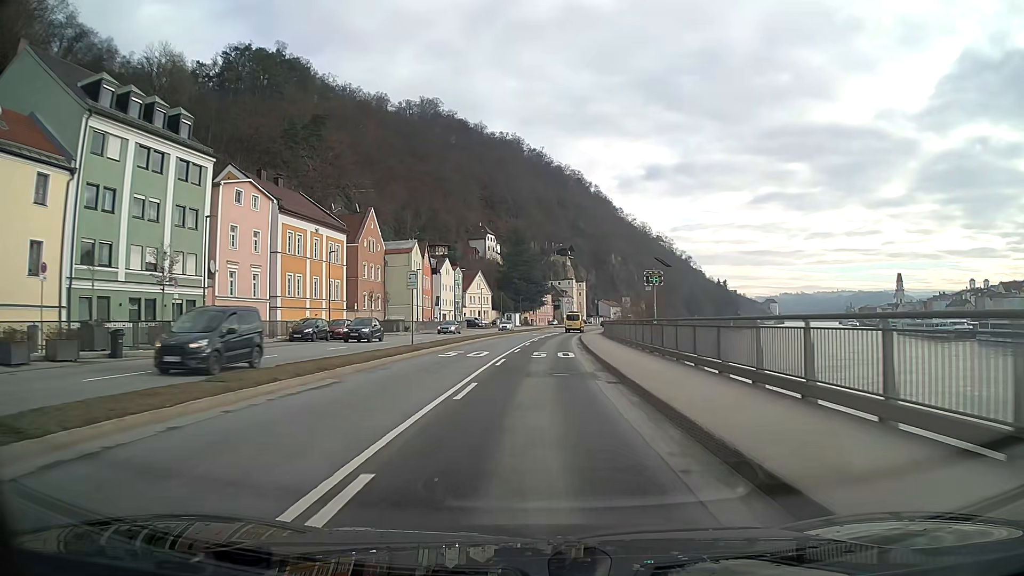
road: primary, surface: asphalt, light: Day
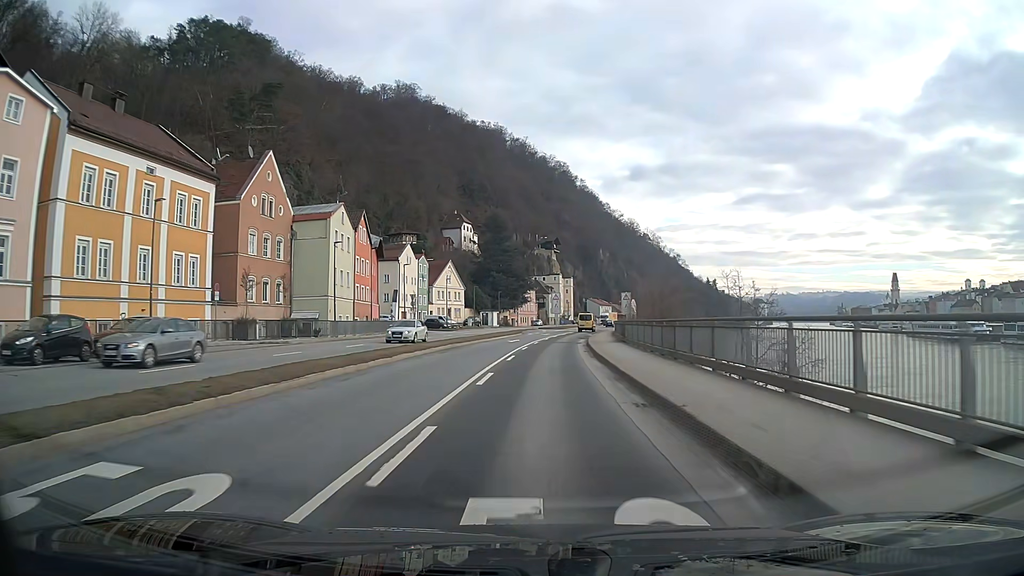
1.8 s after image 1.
(+0.3, +24.3) m; +2°
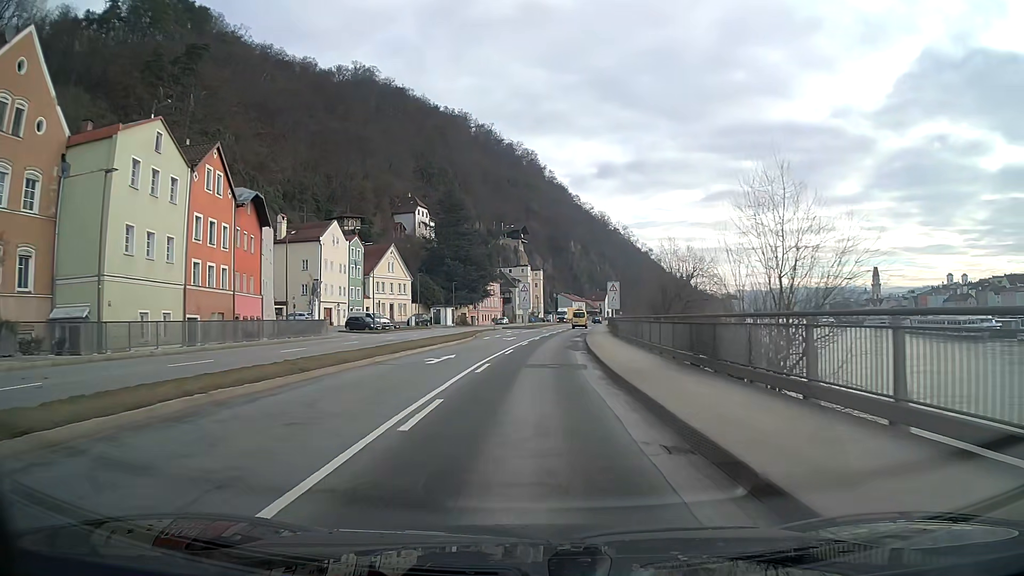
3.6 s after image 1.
(+0.6, +24.3) m; +3°
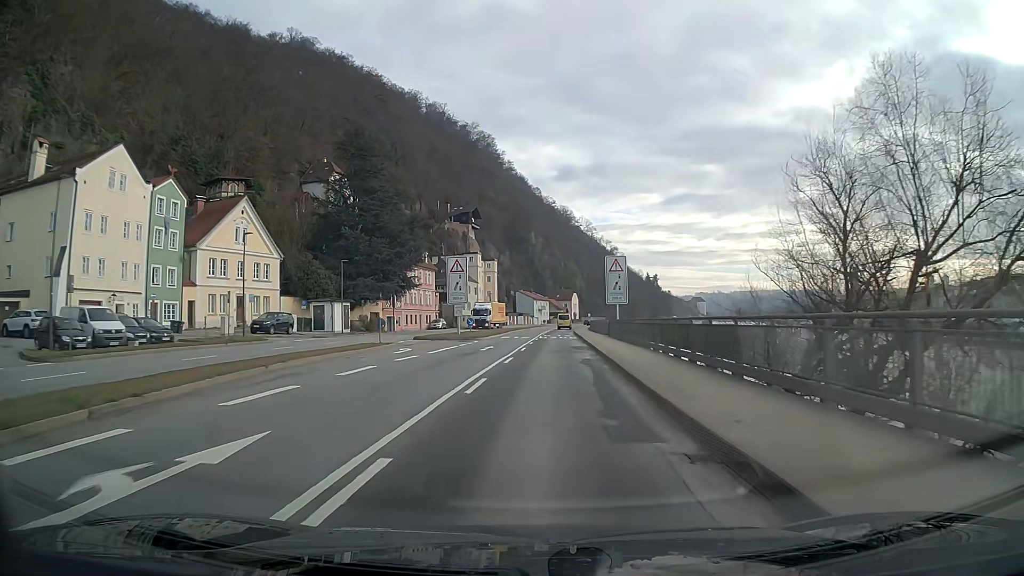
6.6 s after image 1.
(+1.2, +40.7) m; +3°
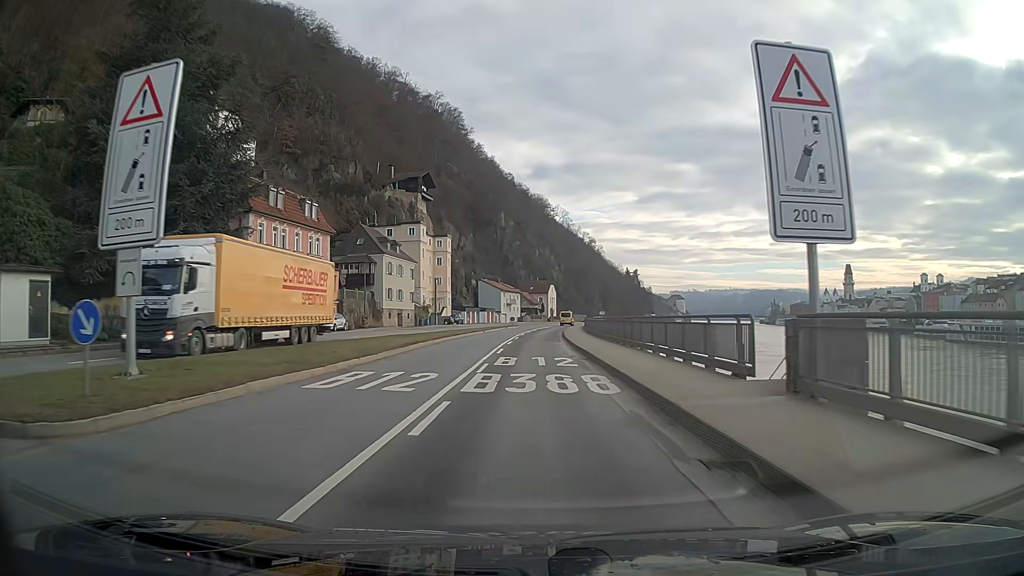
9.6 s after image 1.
(+1.0, +40.7) m; +2°
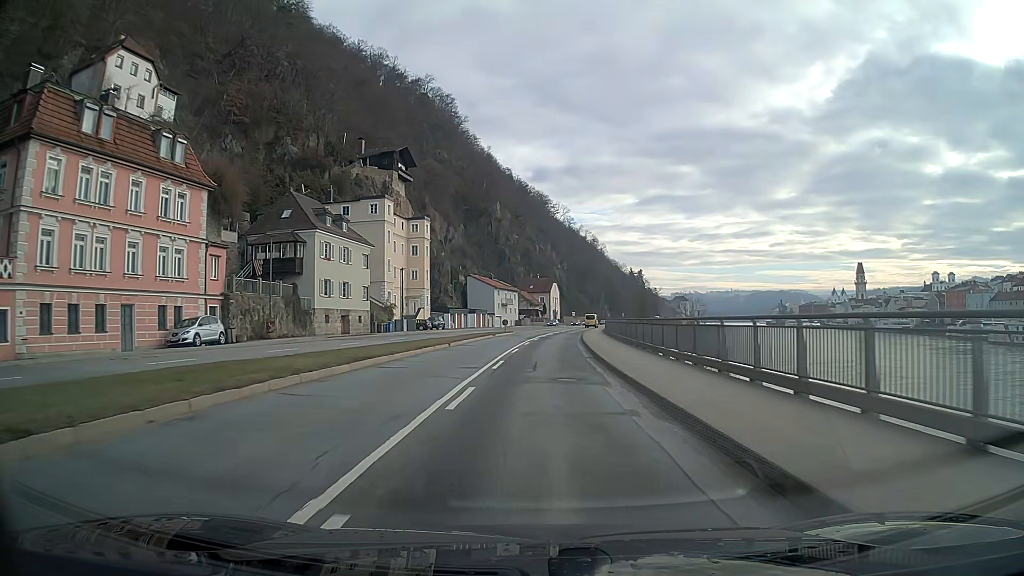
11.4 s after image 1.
(0.0, +24.5) m; 0°
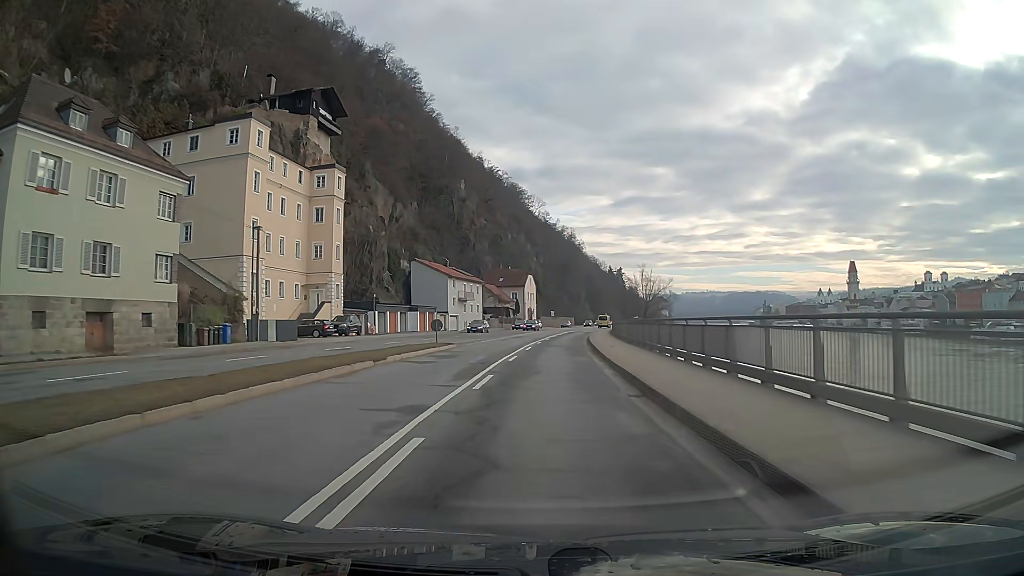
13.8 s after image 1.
(+0.6, +32.9) m; +2°
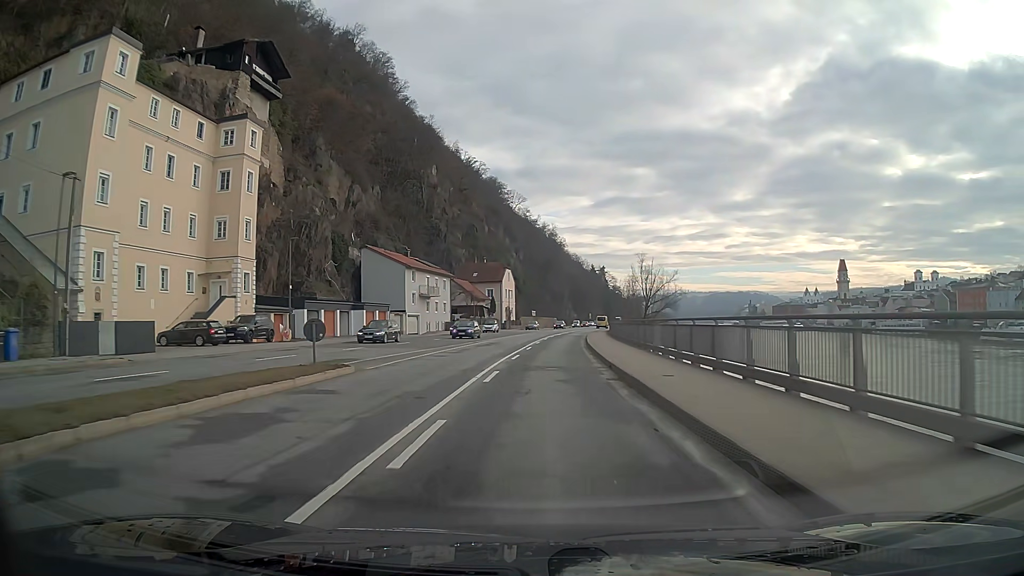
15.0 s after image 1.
(+0.2, +16.5) m; +2°
